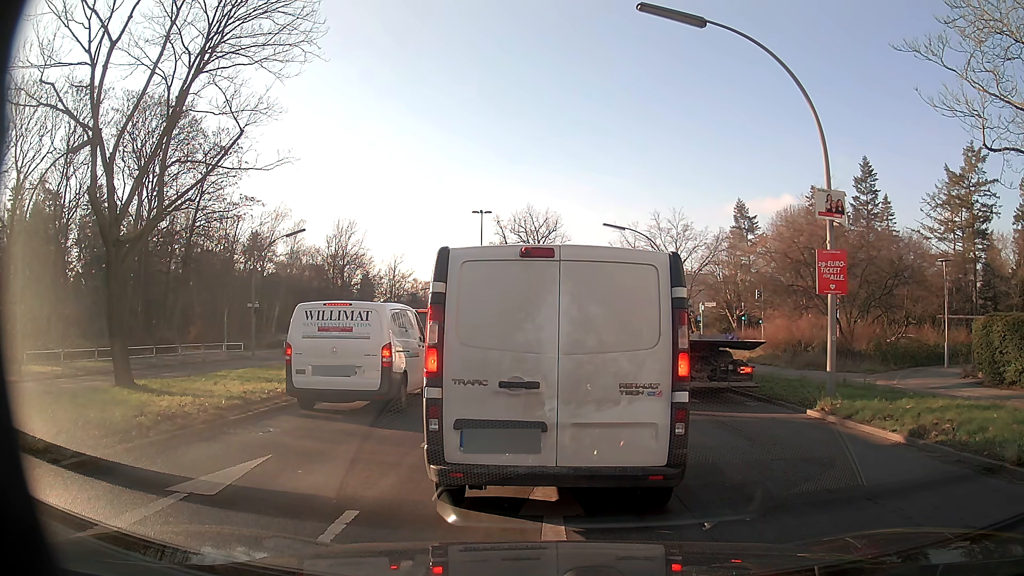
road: secondary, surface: asphalt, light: Day
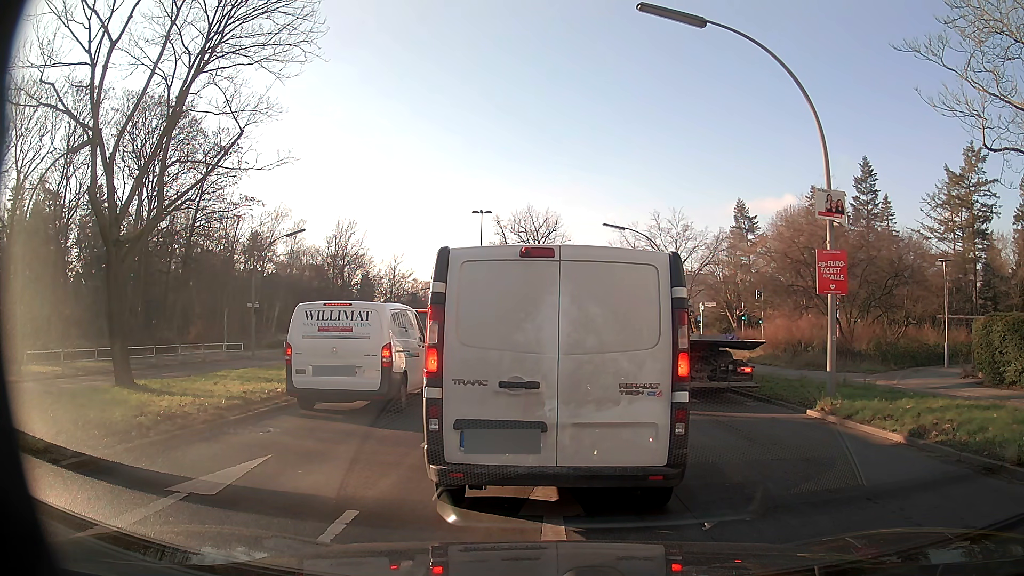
(0.0, 0.0) m; 0°
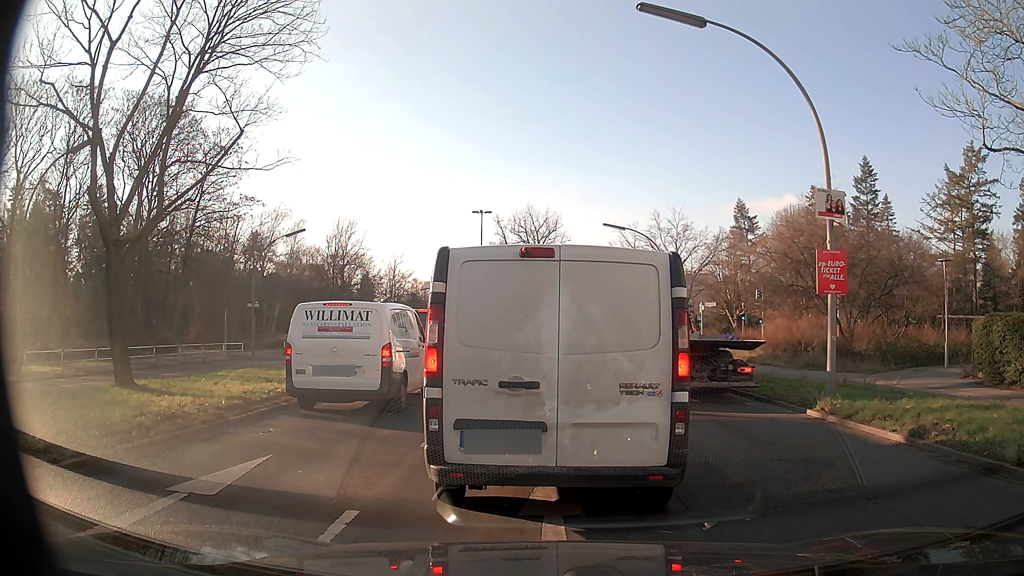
(0.0, 0.0) m; 0°
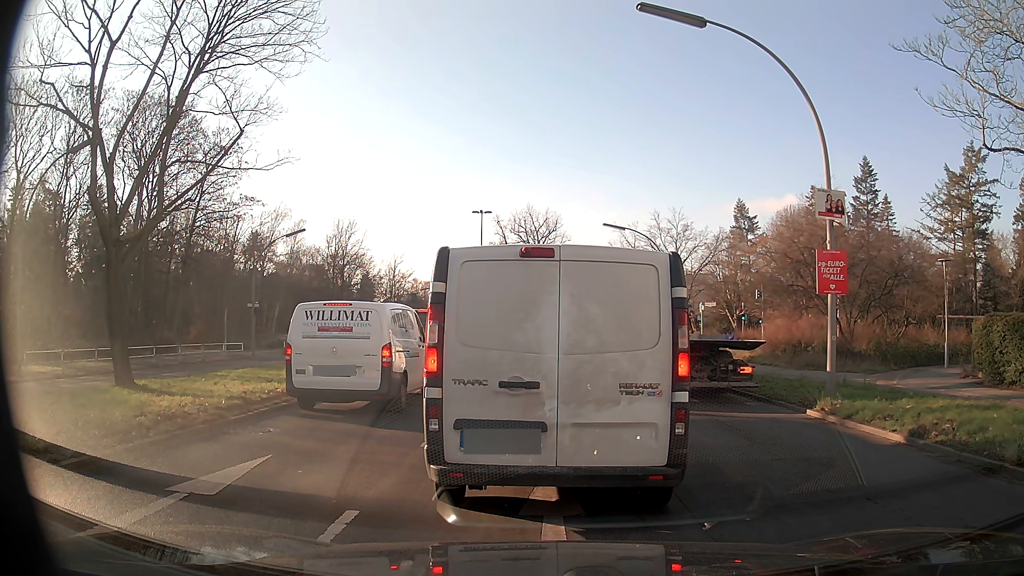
(0.0, 0.0) m; 0°
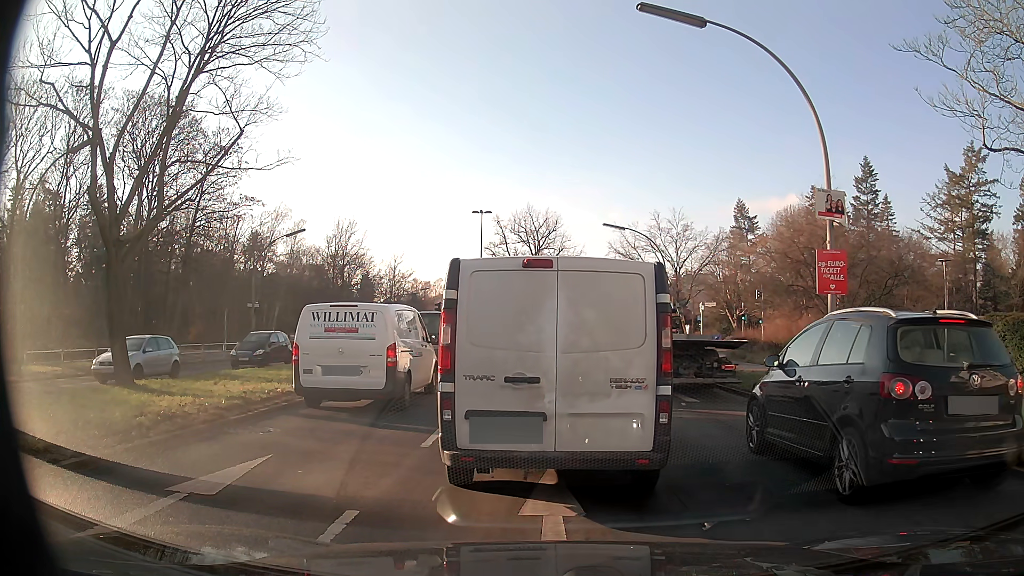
(0.0, 0.0) m; 0°
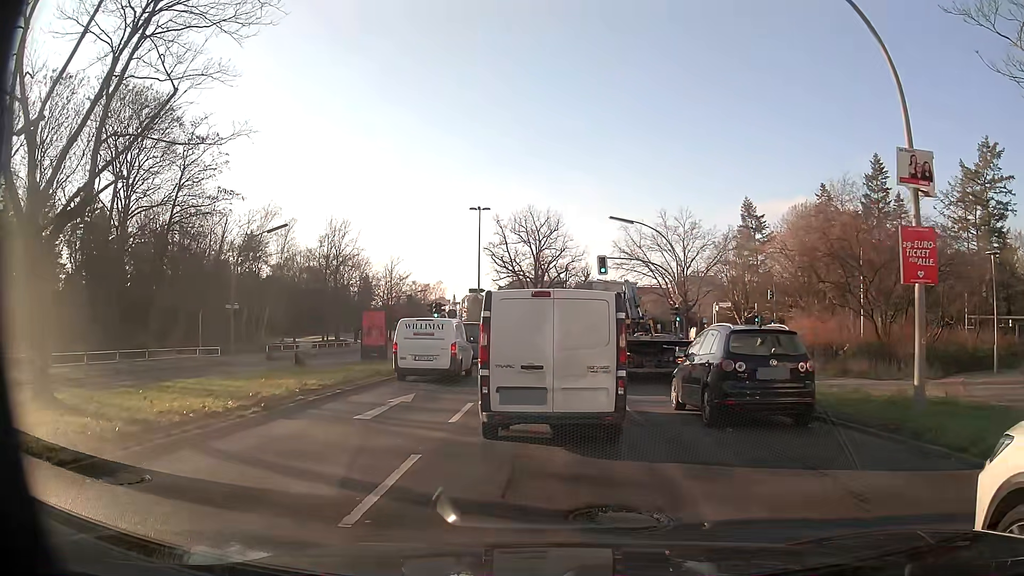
(+0.2, +3.5) m; 0°
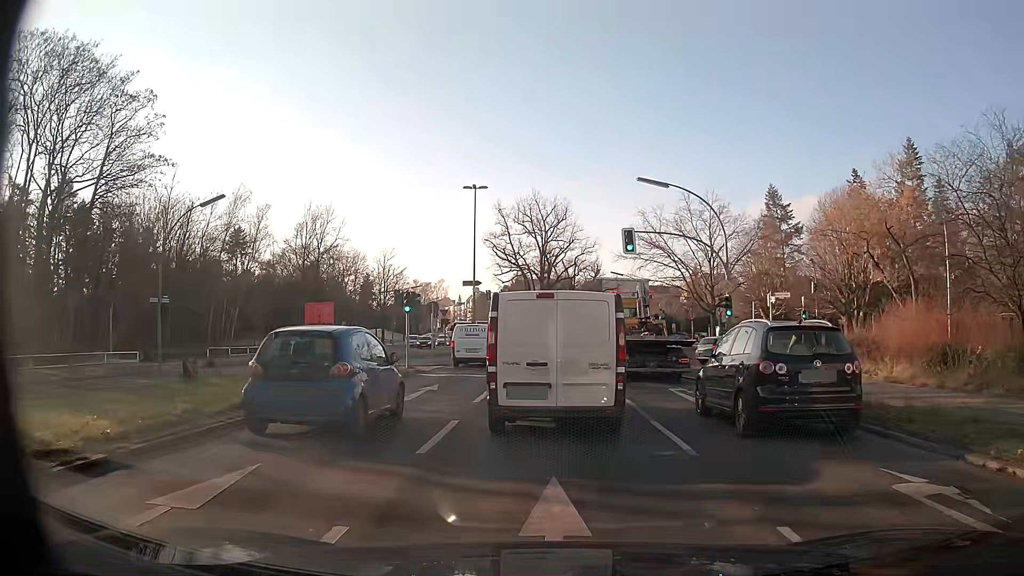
(+0.3, +9.3) m; +1°
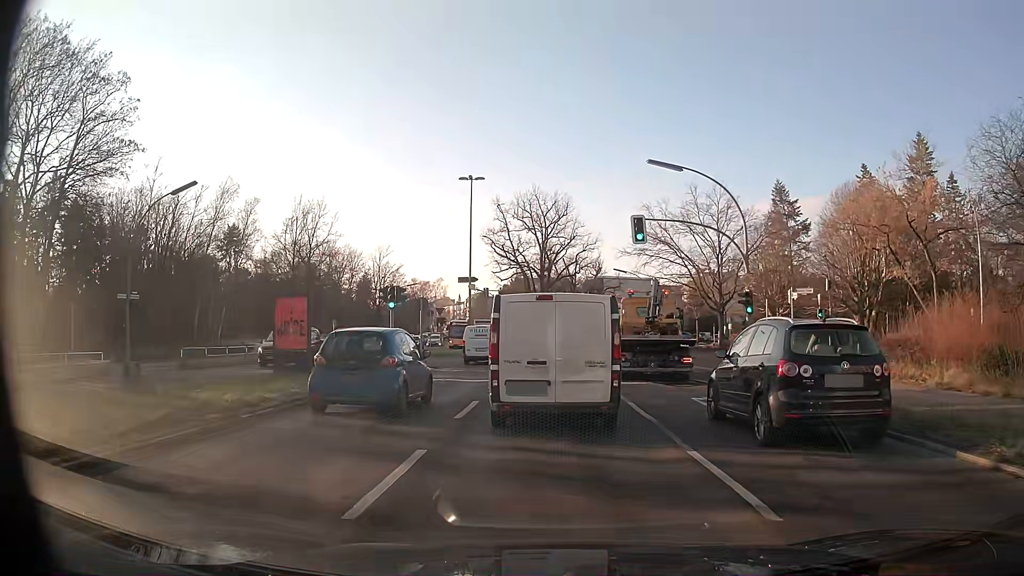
(0.0, +2.9) m; 0°
(0, +10) (0, +20) (0, +30) (+1, +40) (+1, +50) (+3, +60) (+5, +70) (+8, +79) (+12, +88) (+17, +97) m
